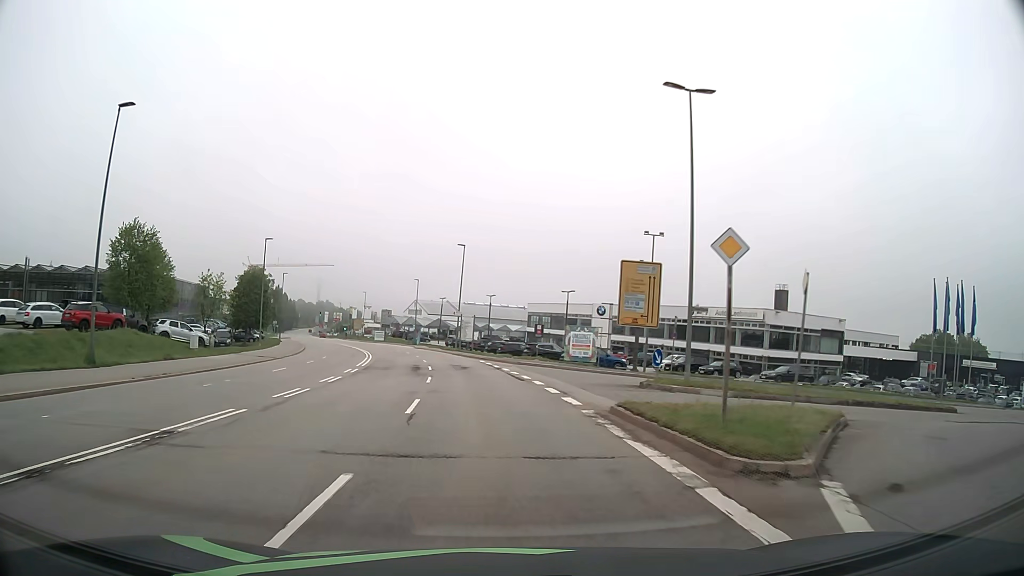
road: secondary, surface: asphalt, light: Day
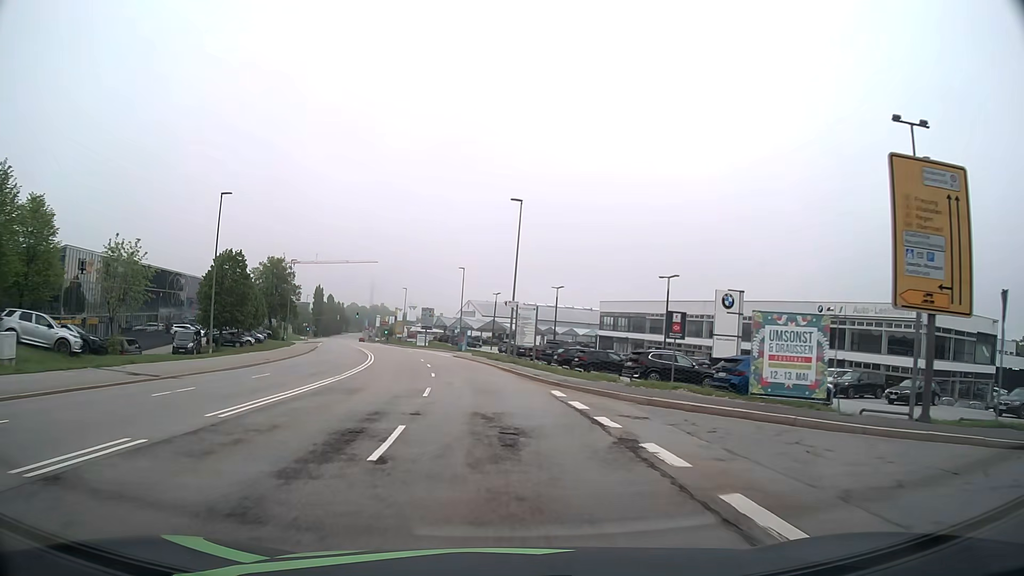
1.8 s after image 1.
(-1.0, +22.9) m; -5°
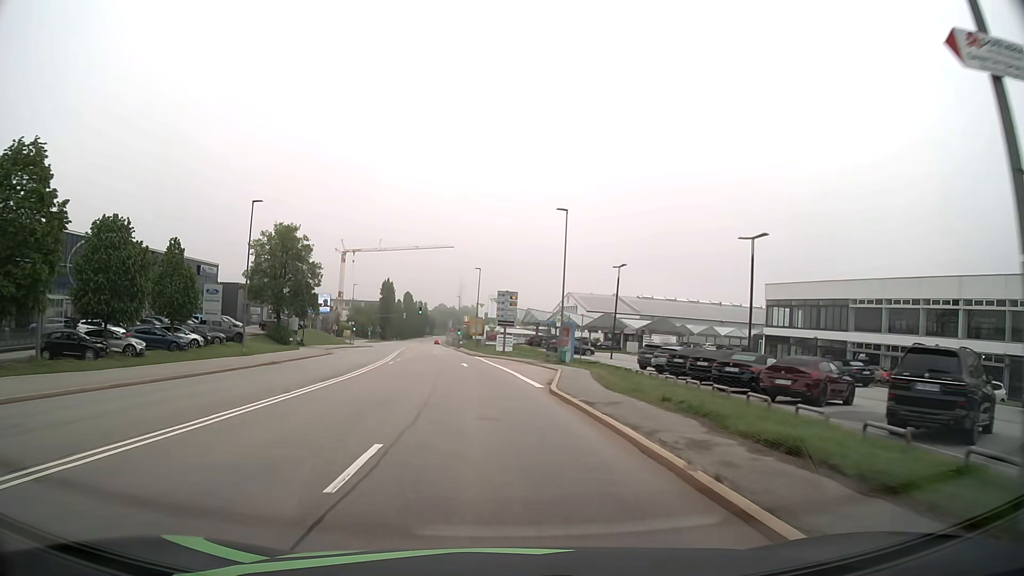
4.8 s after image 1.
(-2.6, +38.0) m; -8°
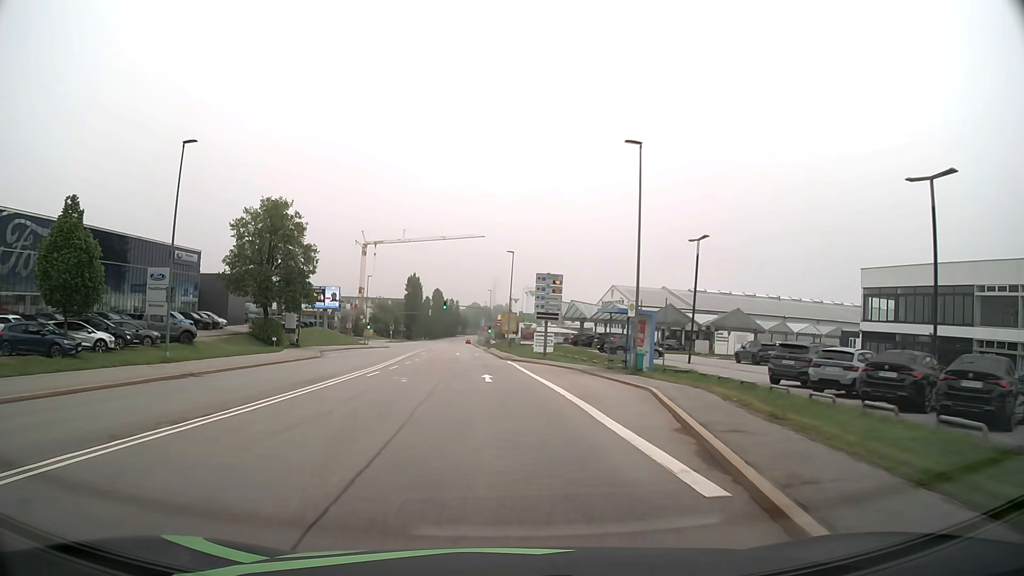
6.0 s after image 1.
(-0.4, +15.3) m; -3°
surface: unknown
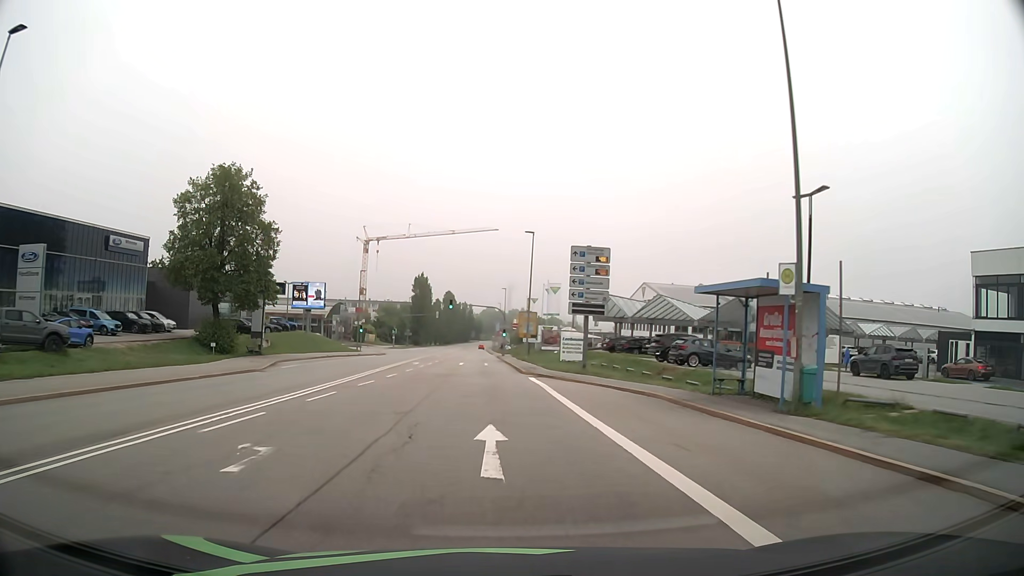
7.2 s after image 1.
(-0.2, +15.3) m; -1°
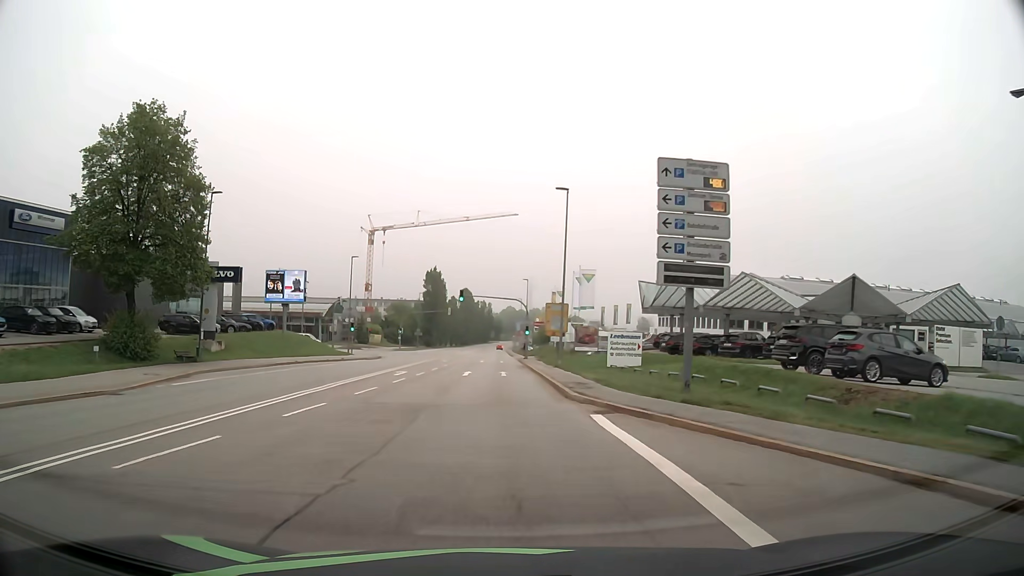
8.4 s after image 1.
(-0.3, +15.3) m; -2°
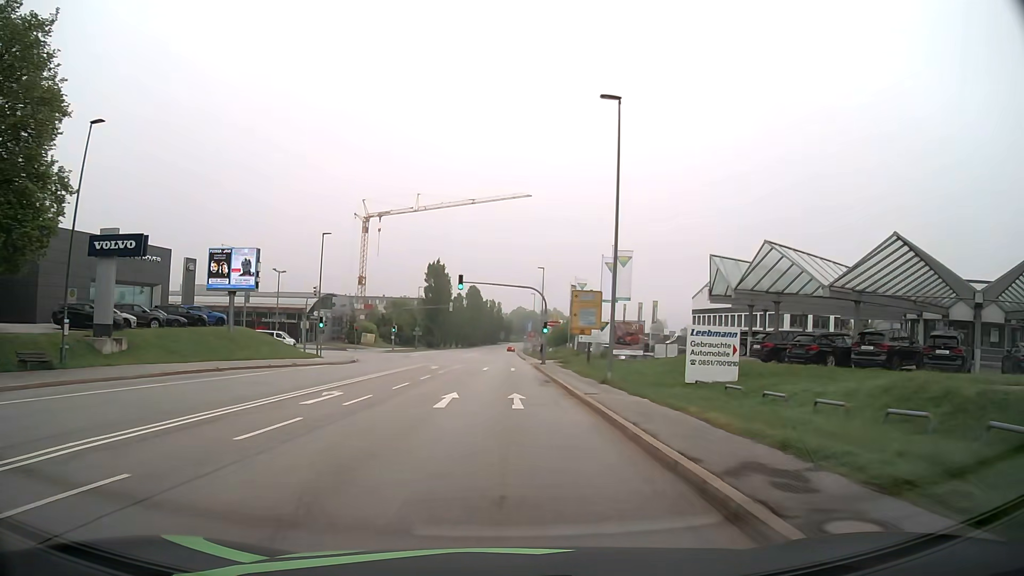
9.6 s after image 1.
(-0.1, +15.3) m; -1°
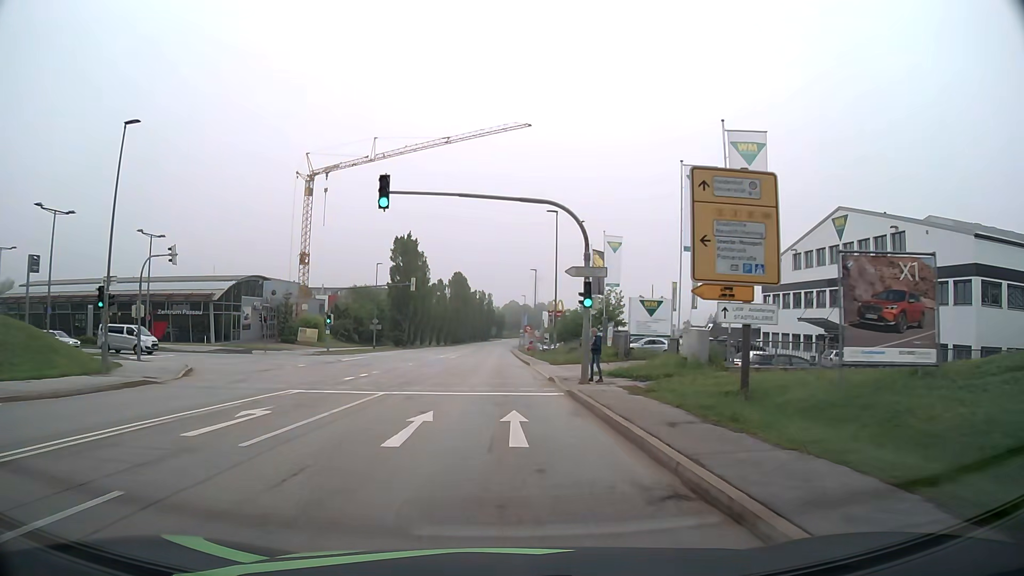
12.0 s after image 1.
(+0.1, +30.6) m; +1°
(0, +10) (0, +20) (0, +30) (0, +40) (0, +50) (0, +60) (0, +70) (0, +80) (0, +90) (-1, +100) m
